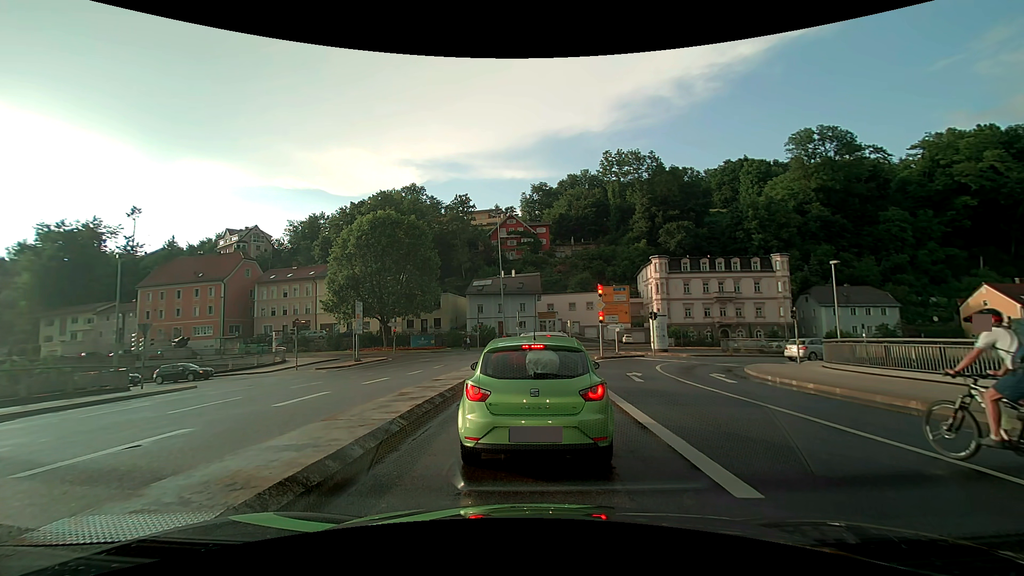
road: primary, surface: asphalt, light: Day
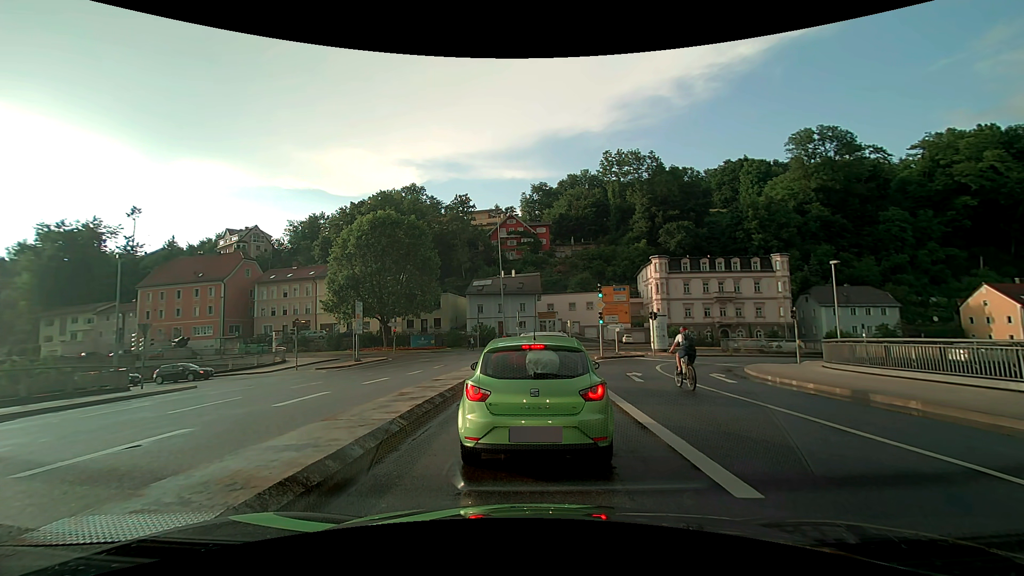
(0.0, 0.0) m; 0°
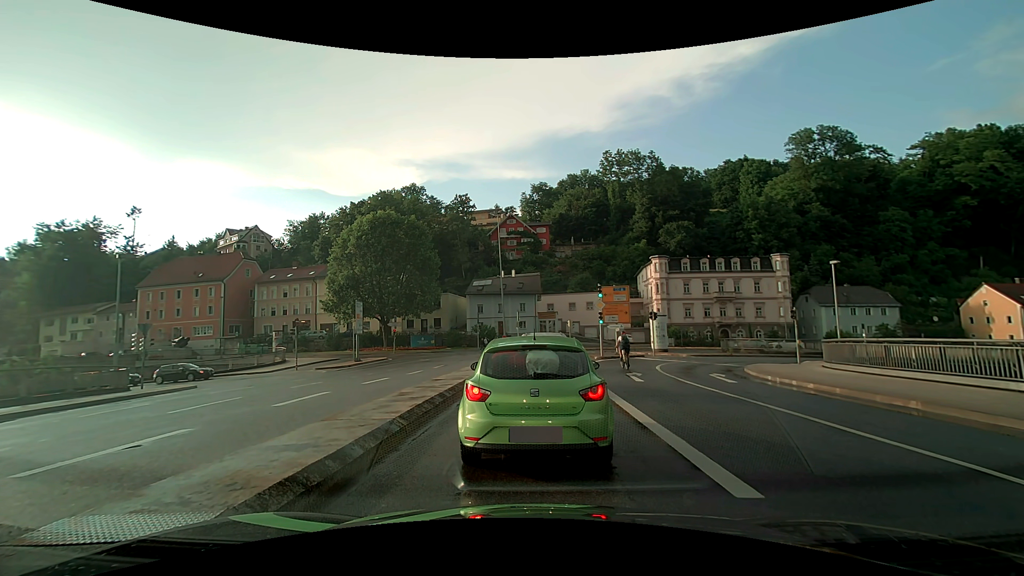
(0.0, 0.0) m; 0°
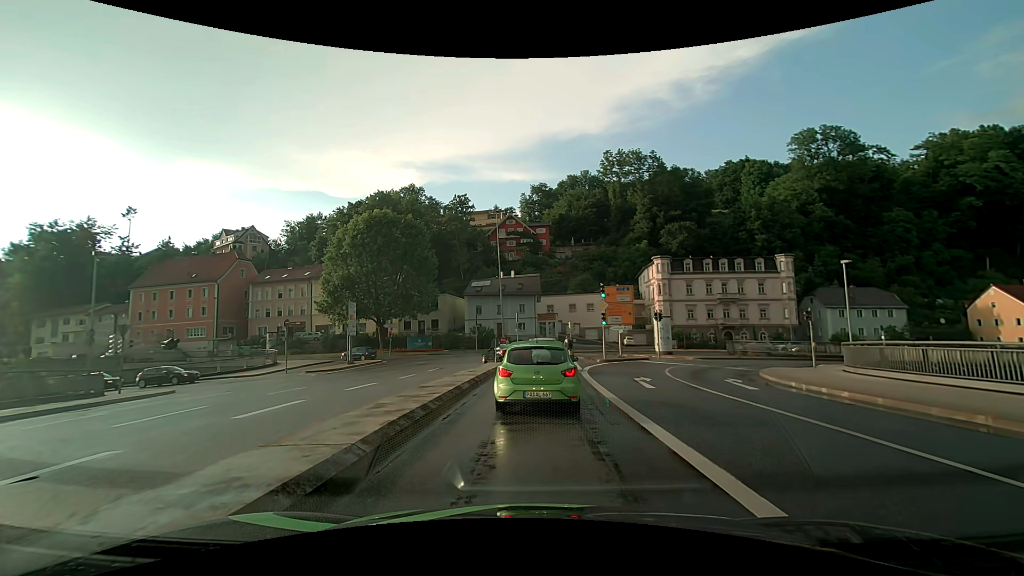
(0.0, +1.8) m; -1°
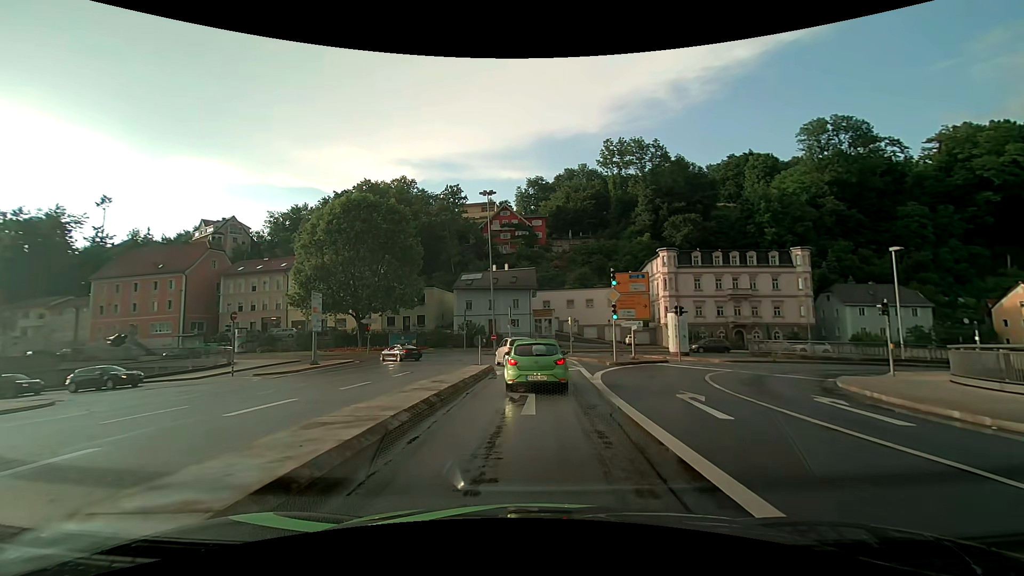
(0.0, +6.6) m; +1°
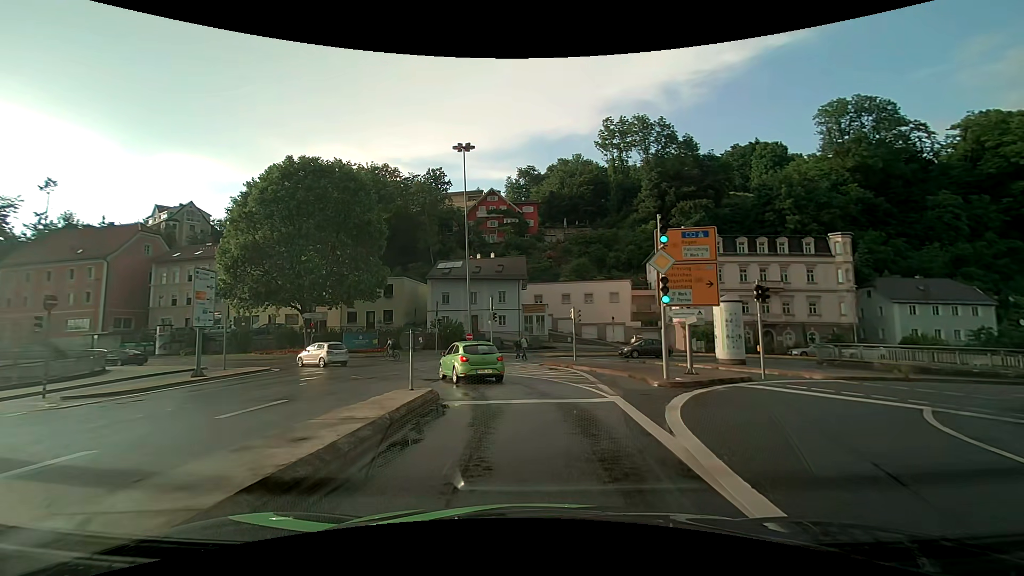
(+0.2, +12.0) m; +1°
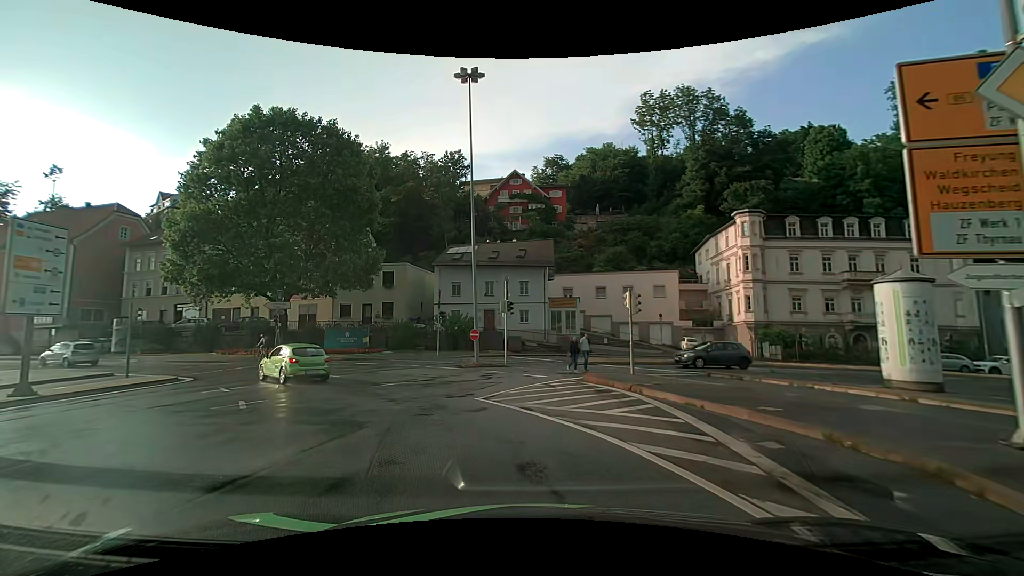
(-0.1, +10.8) m; -3°
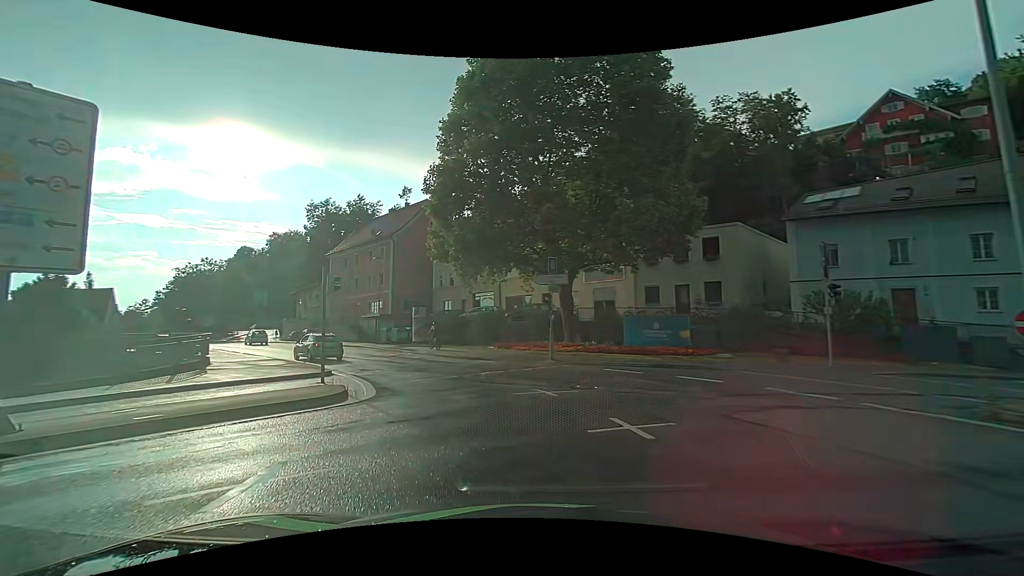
(-4.1, +14.2) m; -35°
